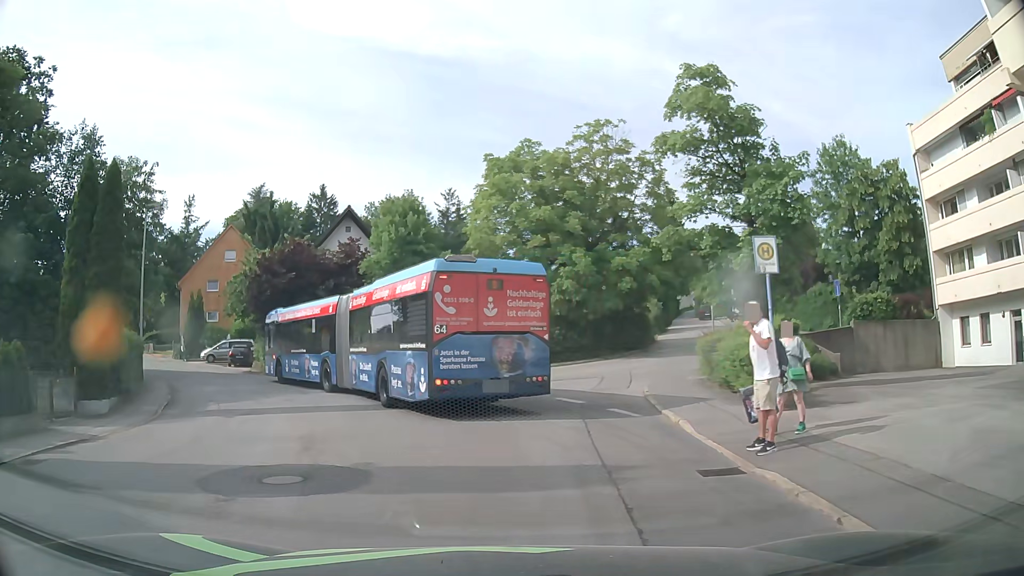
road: residential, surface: asphalt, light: Day
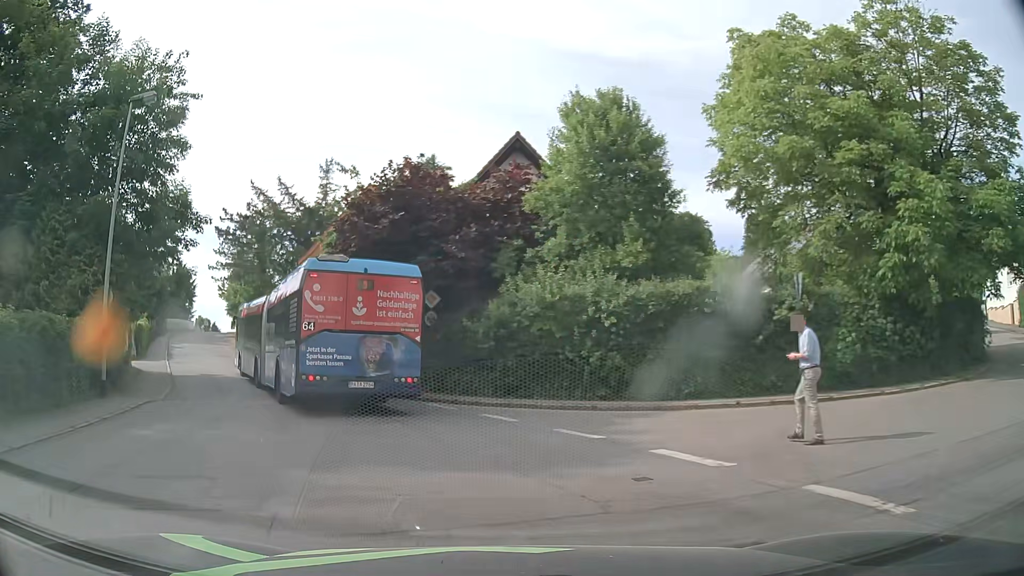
(-2.2, +16.0) m; -17°
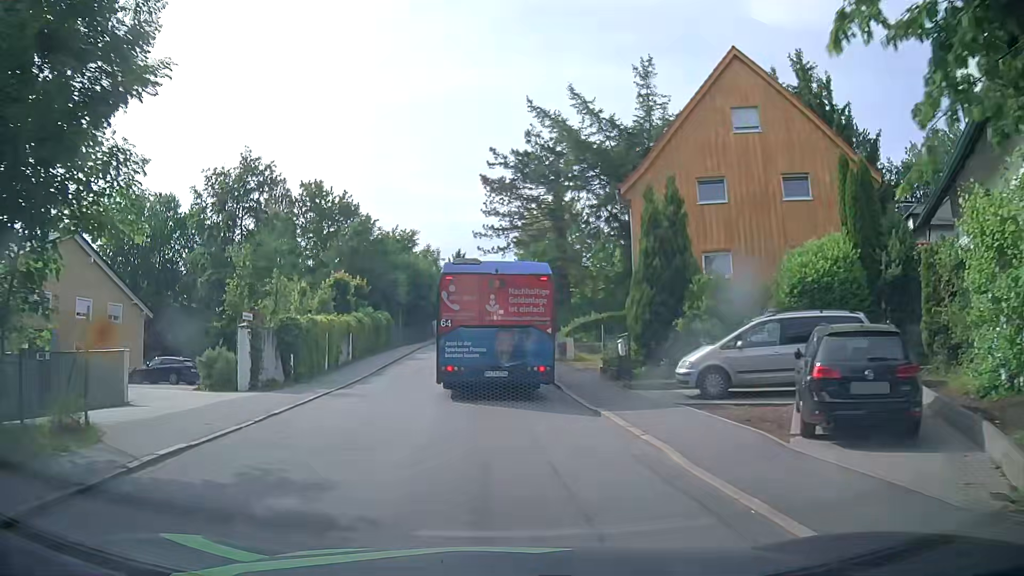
(-6.9, +22.0) m; -28°
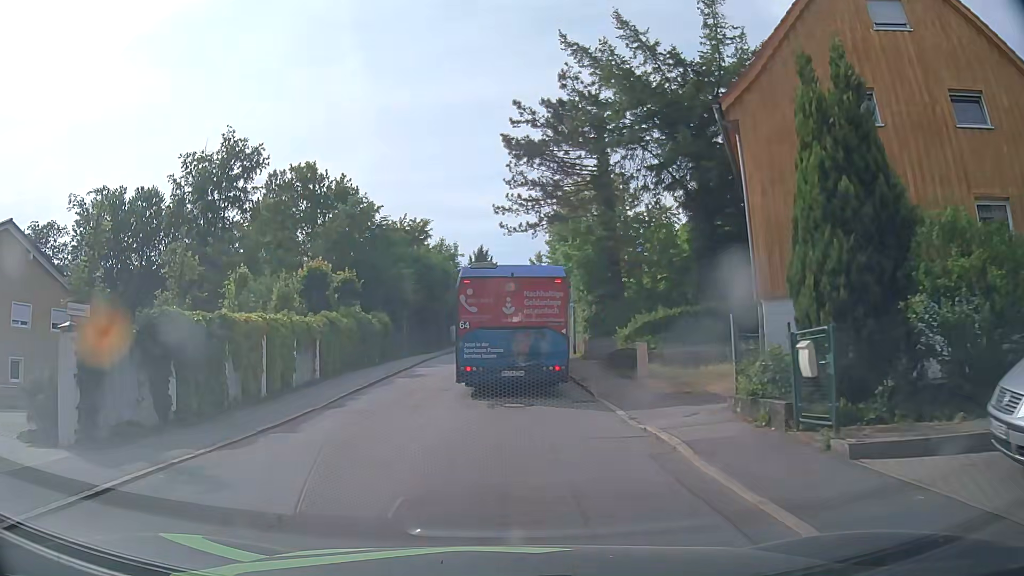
(+0.1, +9.9) m; -2°
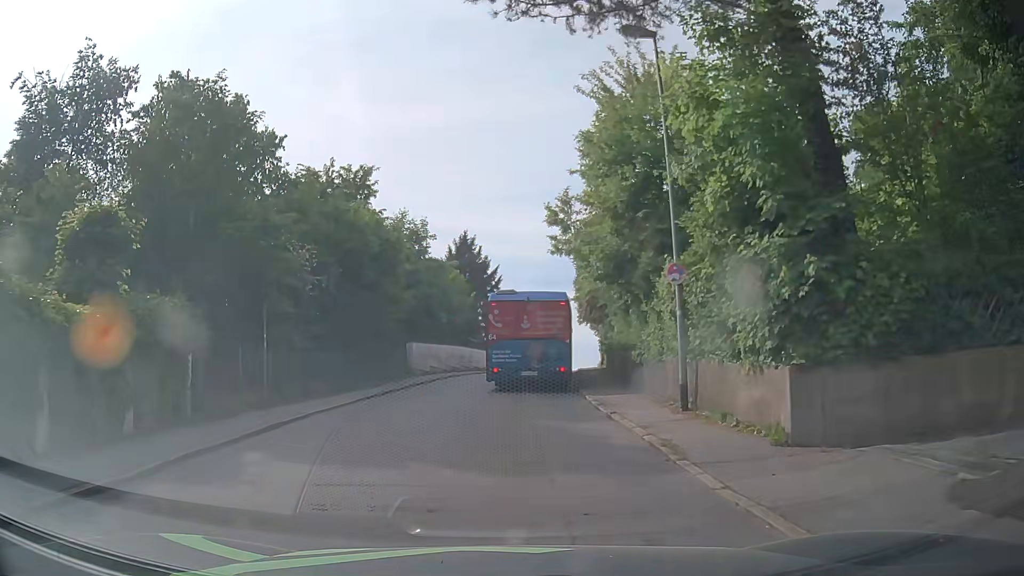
(+0.2, +21.4) m; +1°
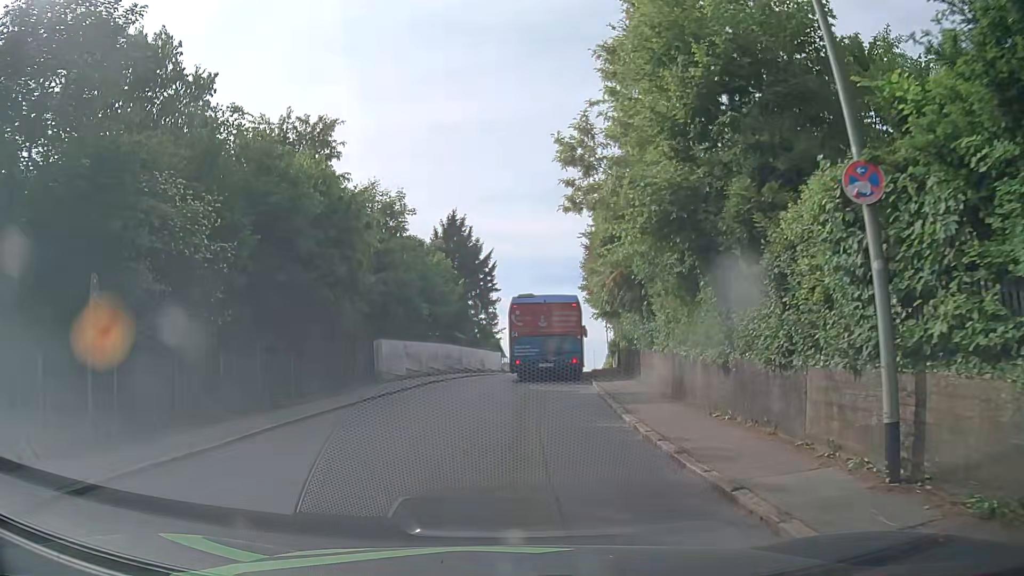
(+0.1, +7.4) m; +1°
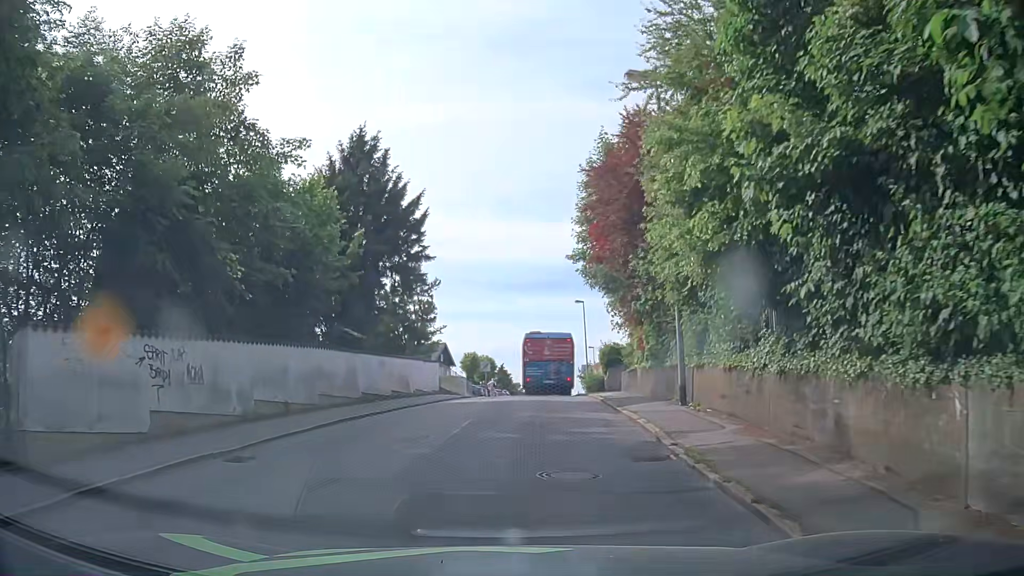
(+0.6, +18.7) m; +4°
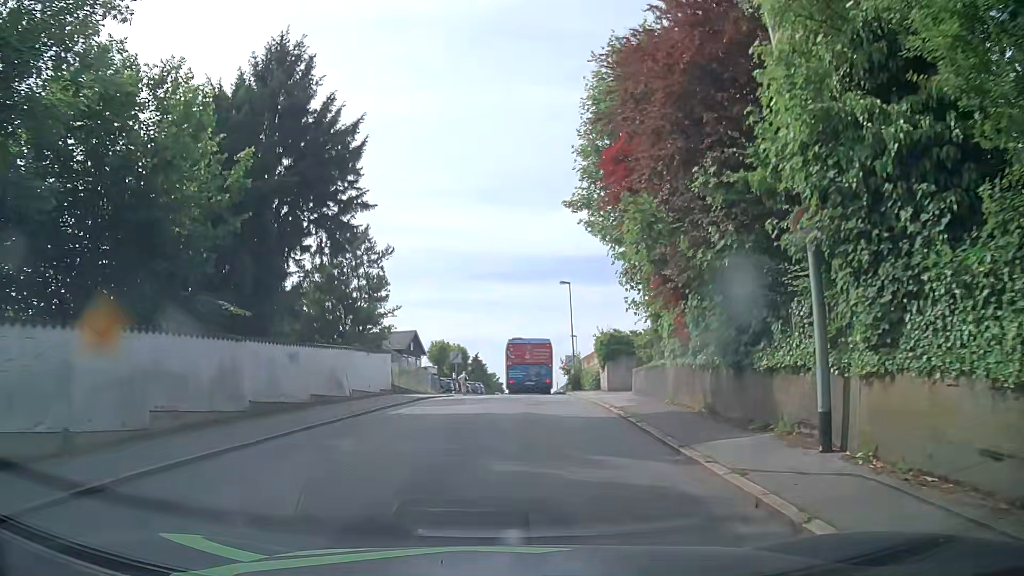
(+0.2, +8.0) m; +3°
(0, +10) (0, +20) (+1, +30) (+1, +40) (+1, +50) (+2, +60) (+3, +70) (+4, +80) (+6, +90) (+8, +100) m
